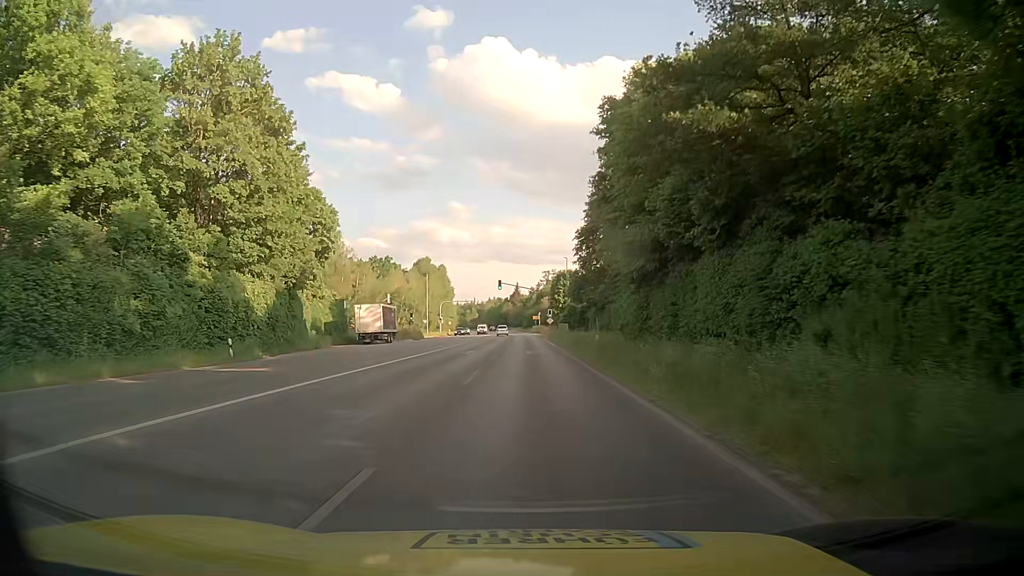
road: secondary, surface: asphalt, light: Day
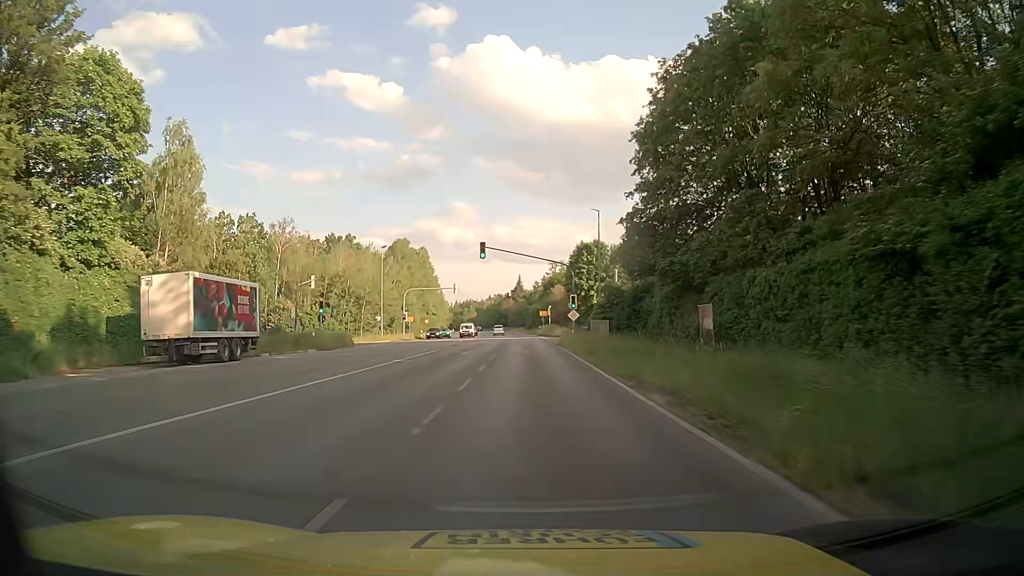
(+0.4, +37.5) m; 0°
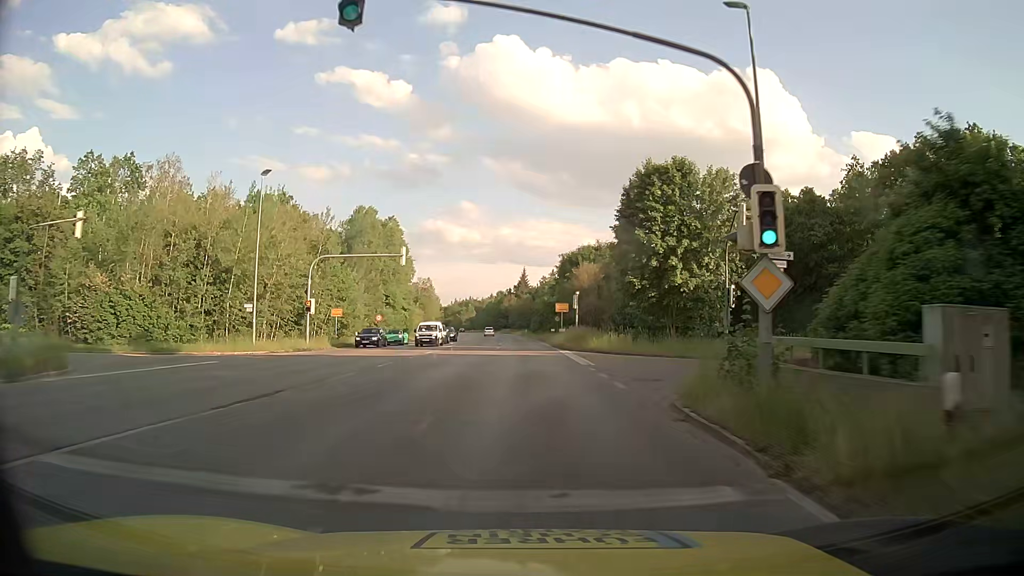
(-0.3, +37.0) m; -1°
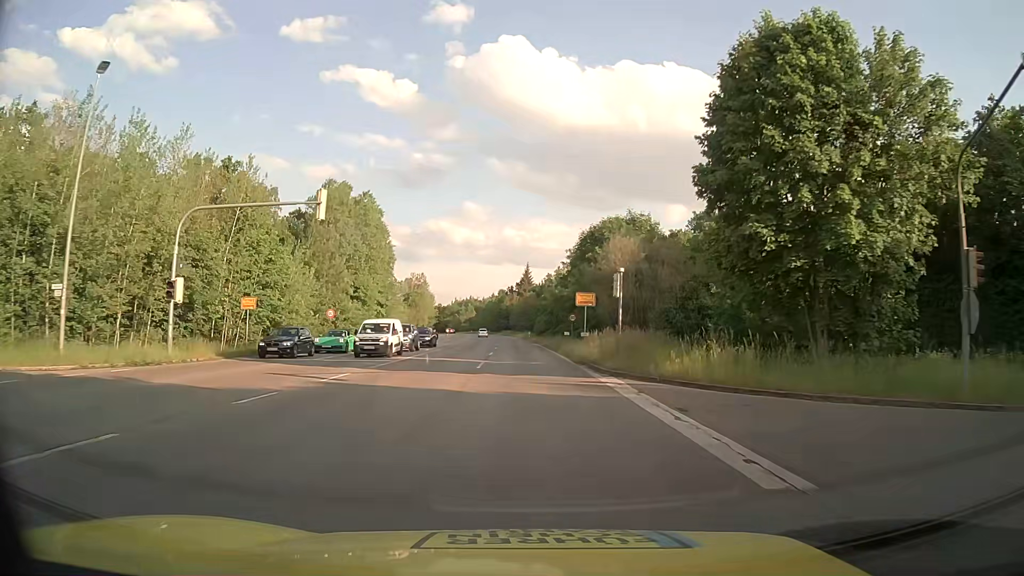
(0.0, +18.3) m; 0°
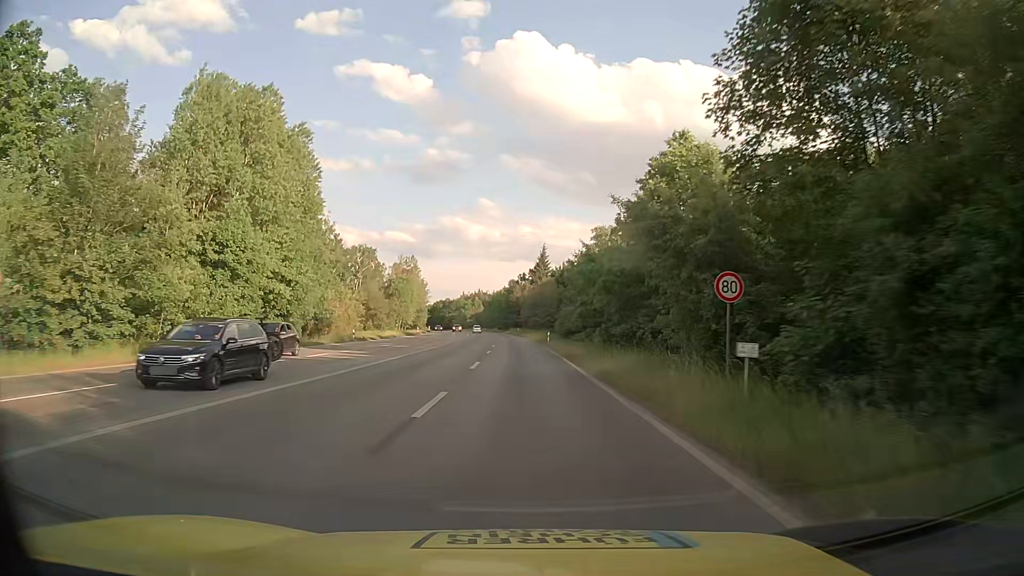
(-0.3, +36.6) m; -1°
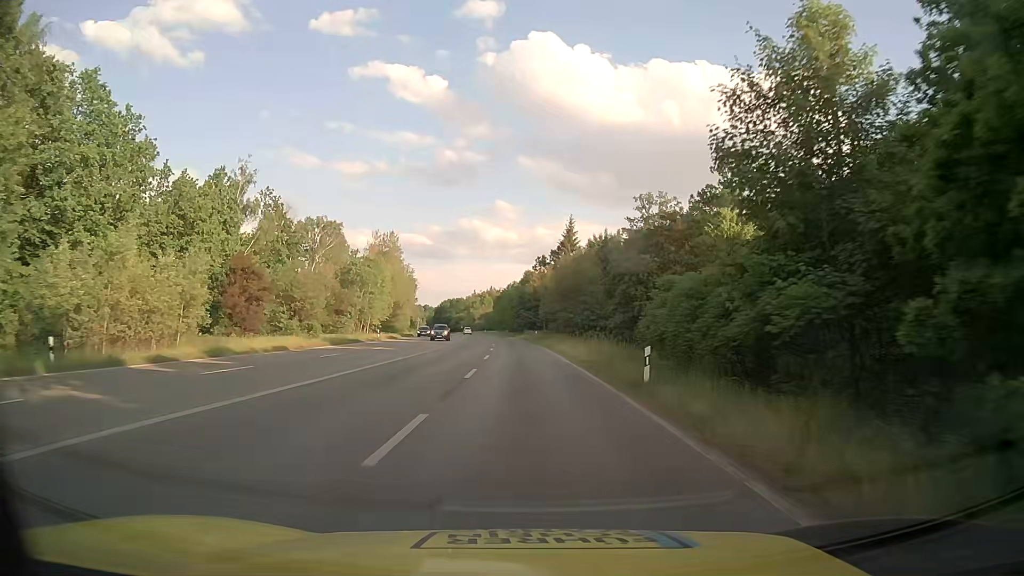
(-0.6, +40.4) m; -1°
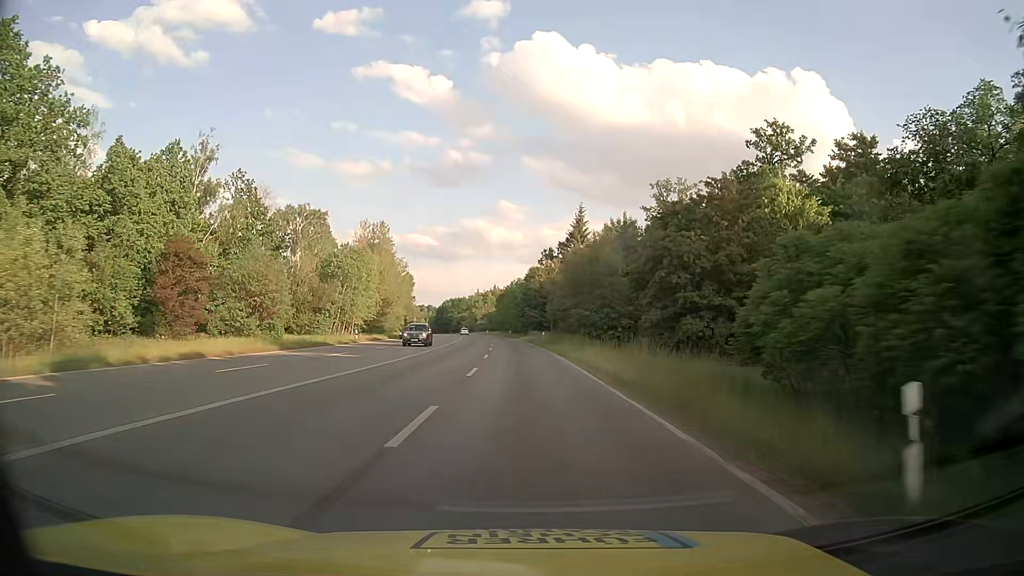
(-0.1, +11.1) m; -1°
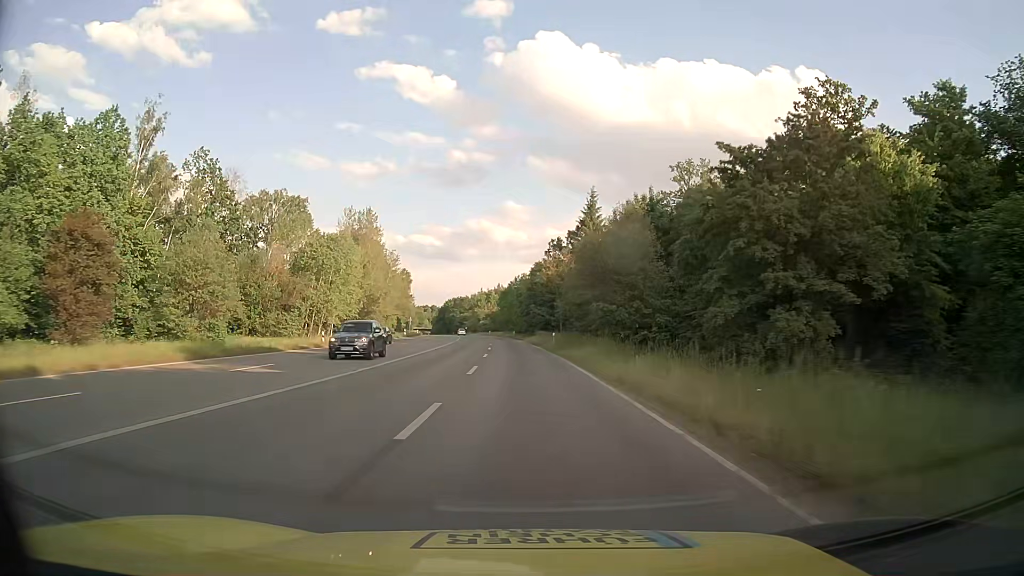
(0.0, +11.4) m; -1°
(0, +10) (0, +20) (0, +30) (-1, +40) (-1, +50) (-1, +60) (-2, +70) (-3, +80) (-3, +90) (-4, +100) m
